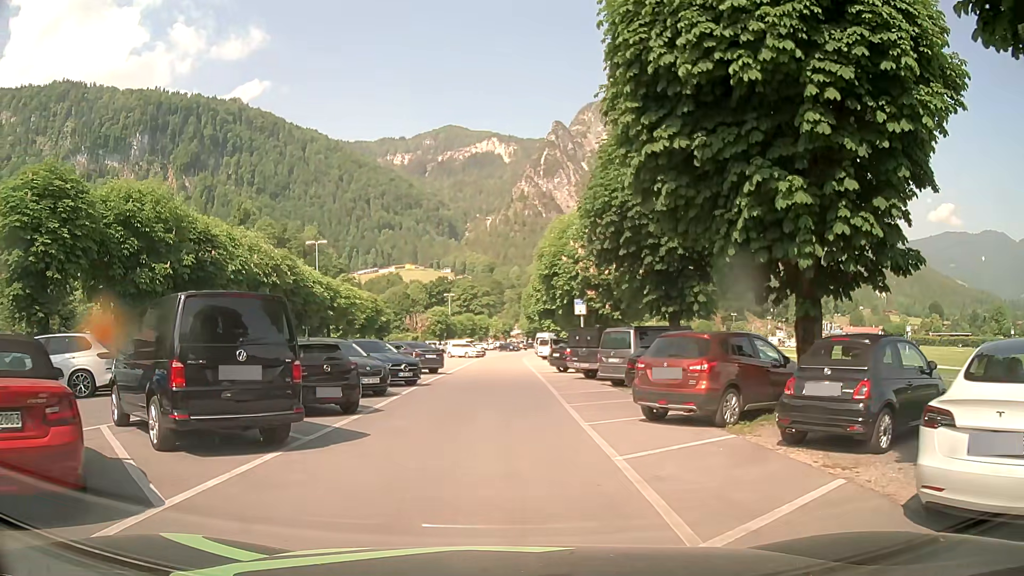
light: Day
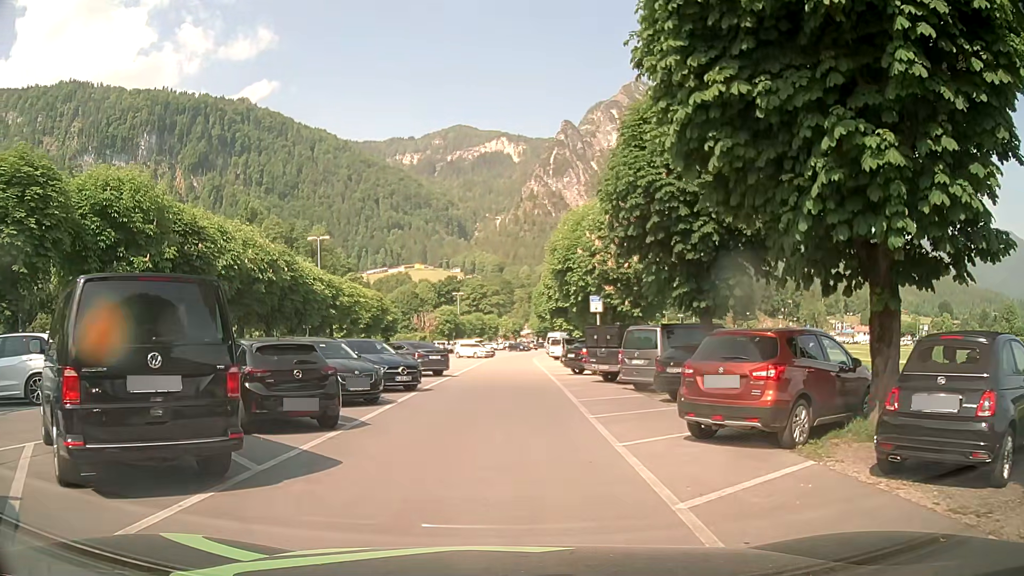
(0.0, +2.4) m; +1°
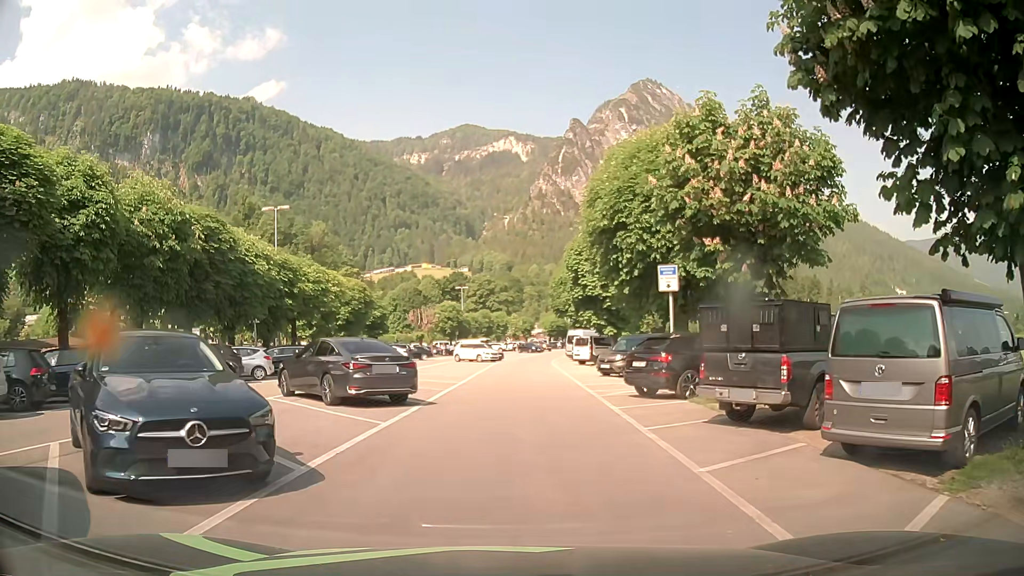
(-0.4, +12.9) m; -2°
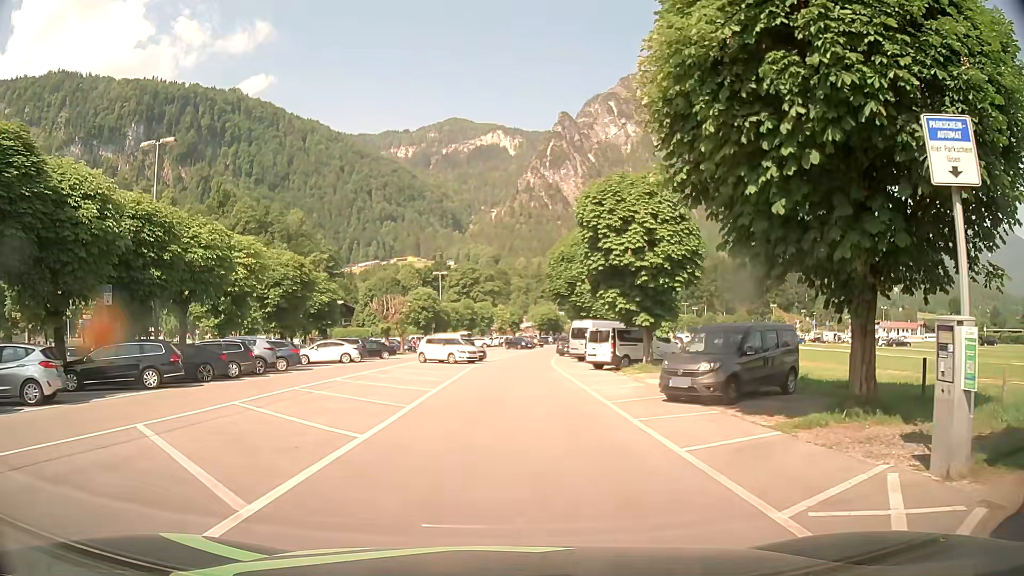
(+0.2, +14.5) m; +1°
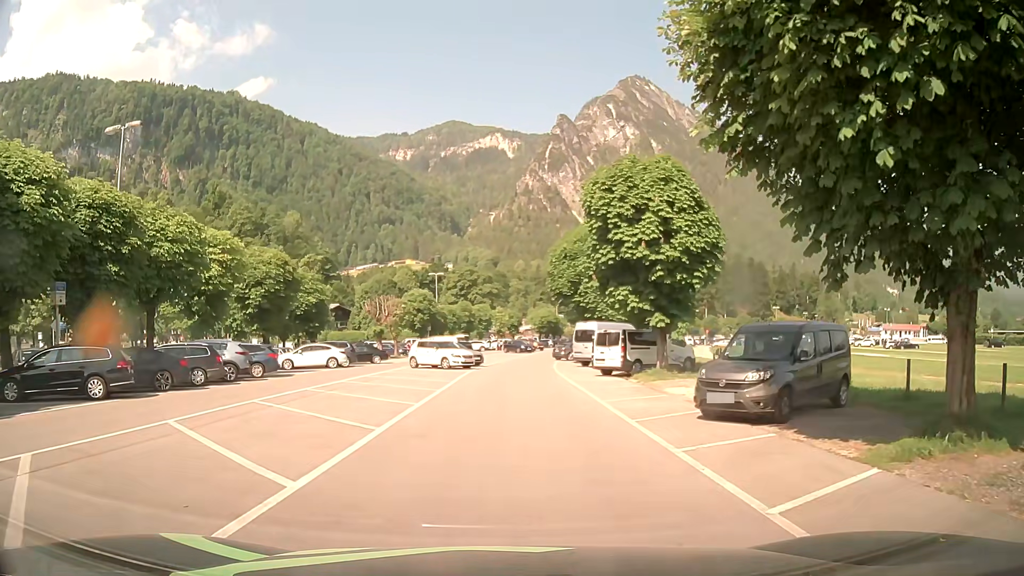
(0.0, +3.1) m; 0°
(0, +10) (0, +20) (0, +30) (+1, +40) (+2, +50) (+3, +60) (+4, +70) (+6, +80) (+8, +89) (+11, +99) m
